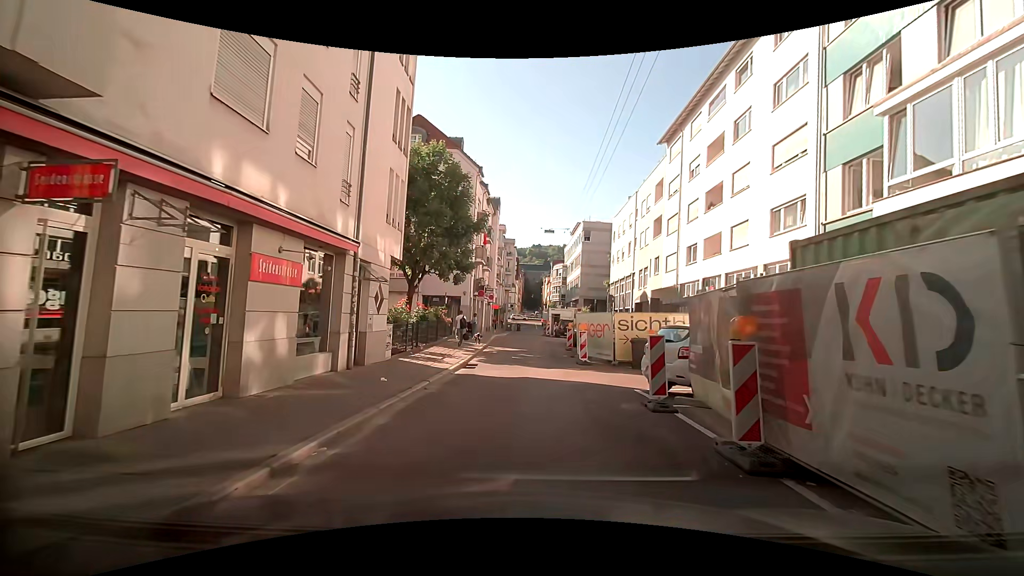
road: residential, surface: asphalt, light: Day
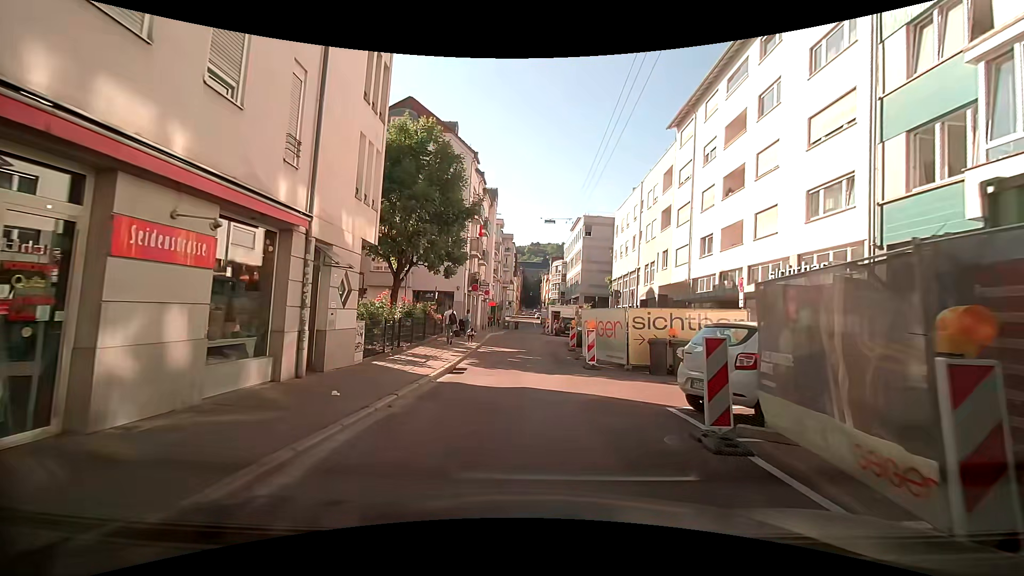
(0.0, +2.8) m; +1°
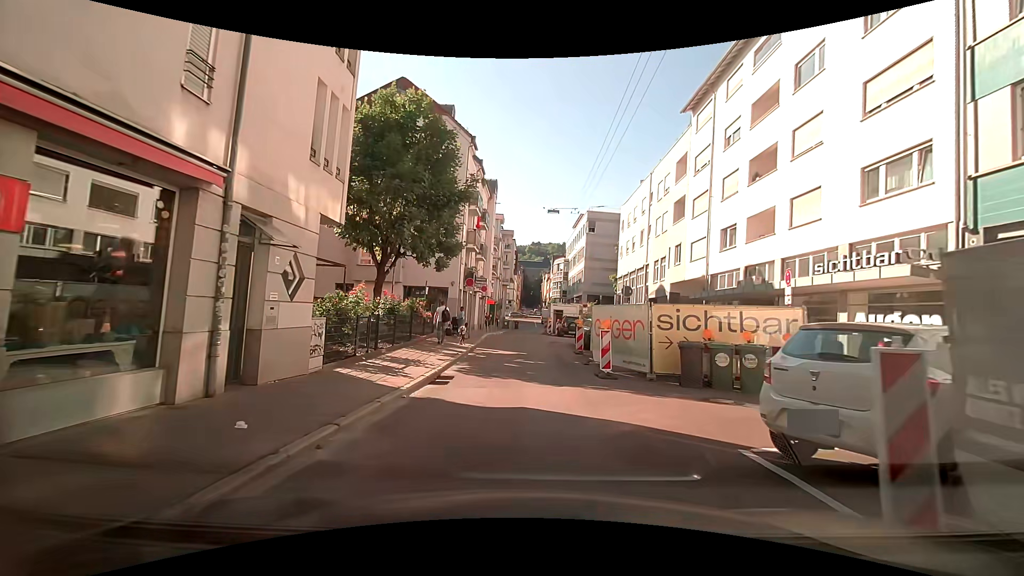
(0.0, +2.9) m; +1°
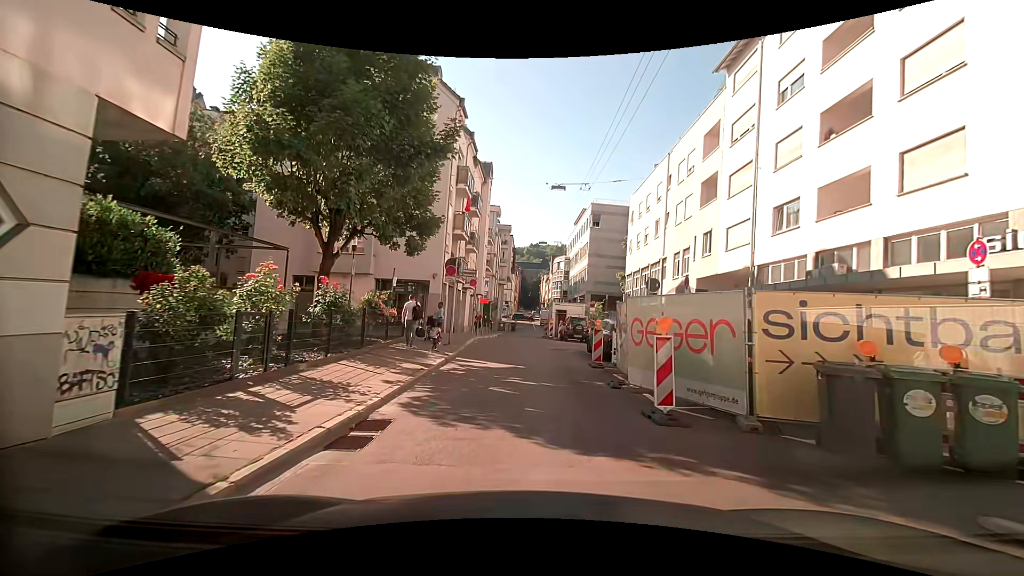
(-0.1, +5.7) m; -2°
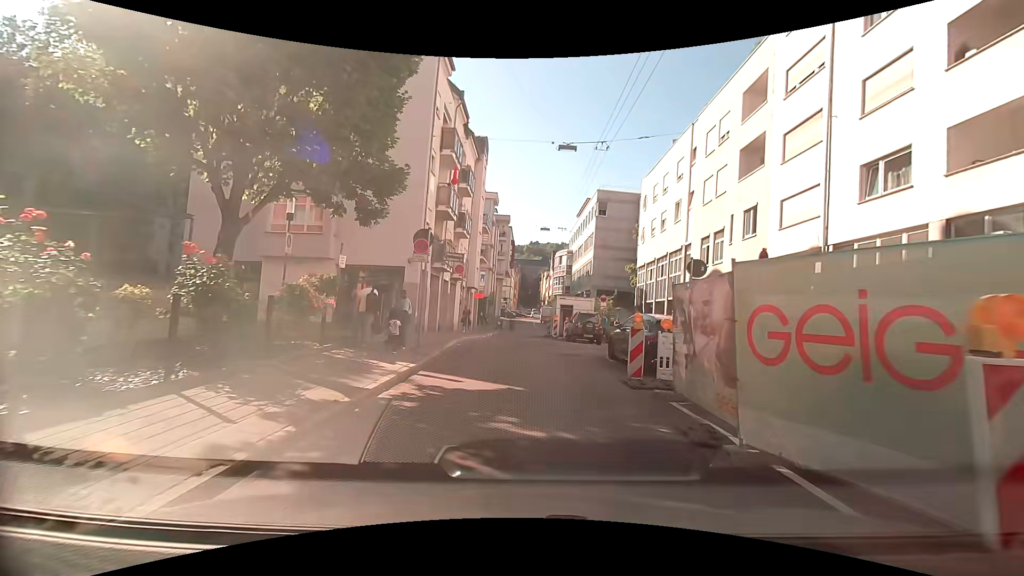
(0.0, +5.4) m; +1°
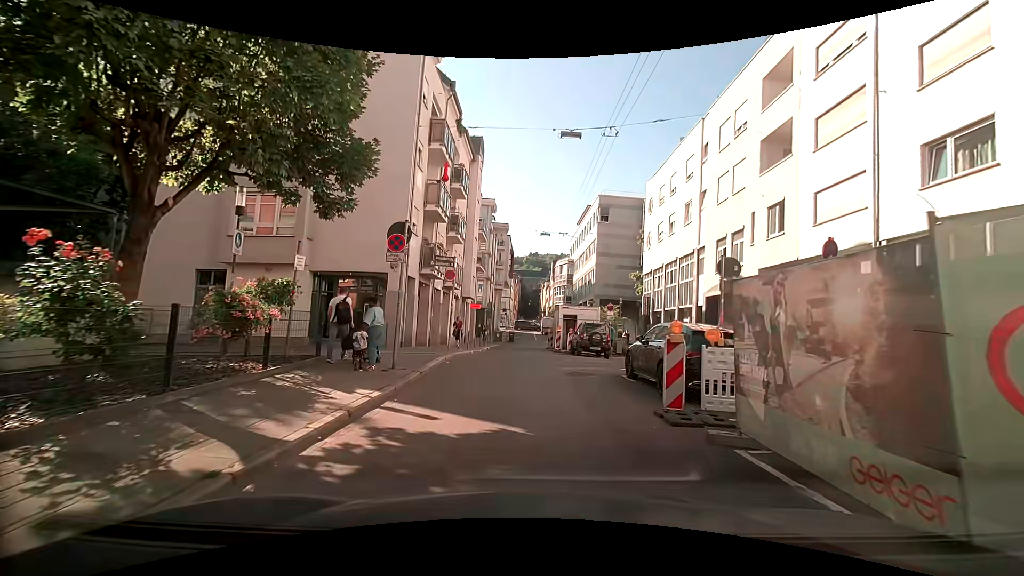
(0.0, +2.5) m; +1°
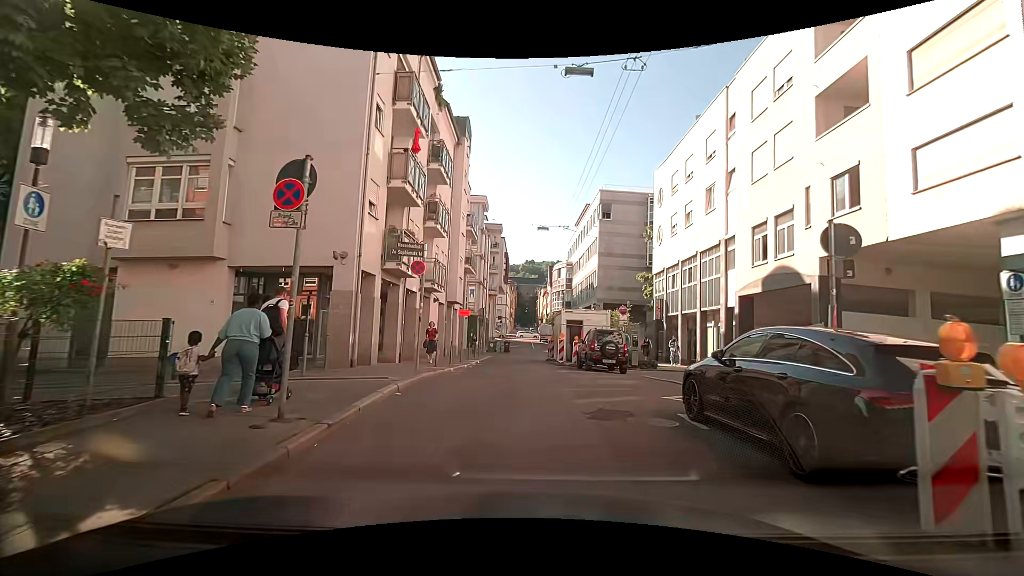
(-0.1, +4.9) m; -1°
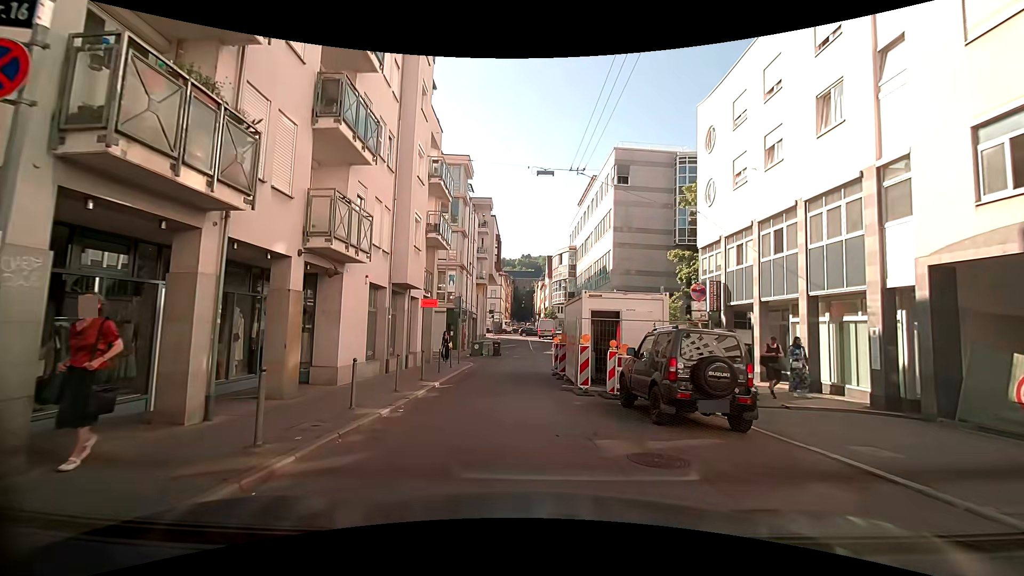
(0.0, +11.0) m; -2°
